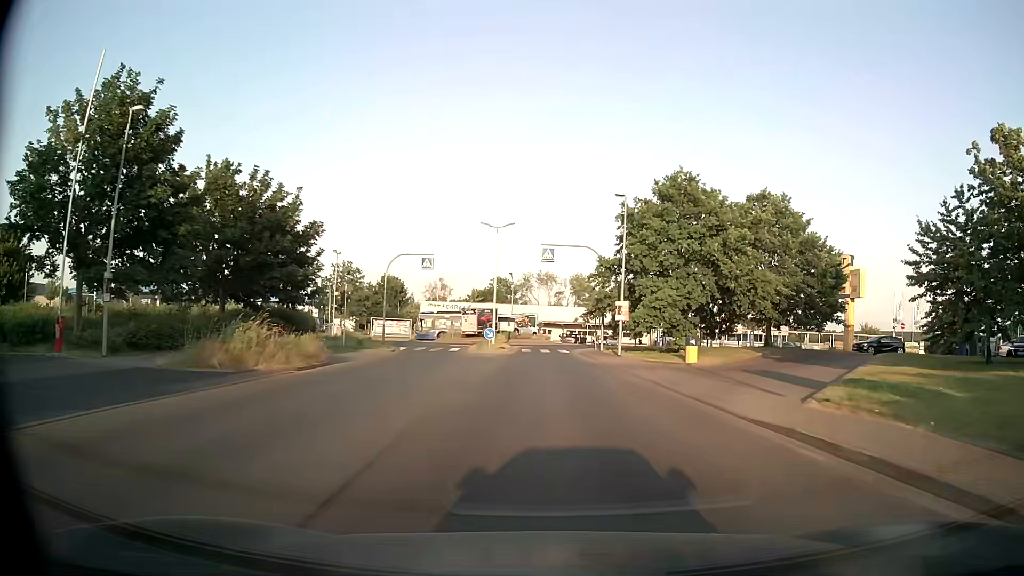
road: unclassified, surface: asphalt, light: Day
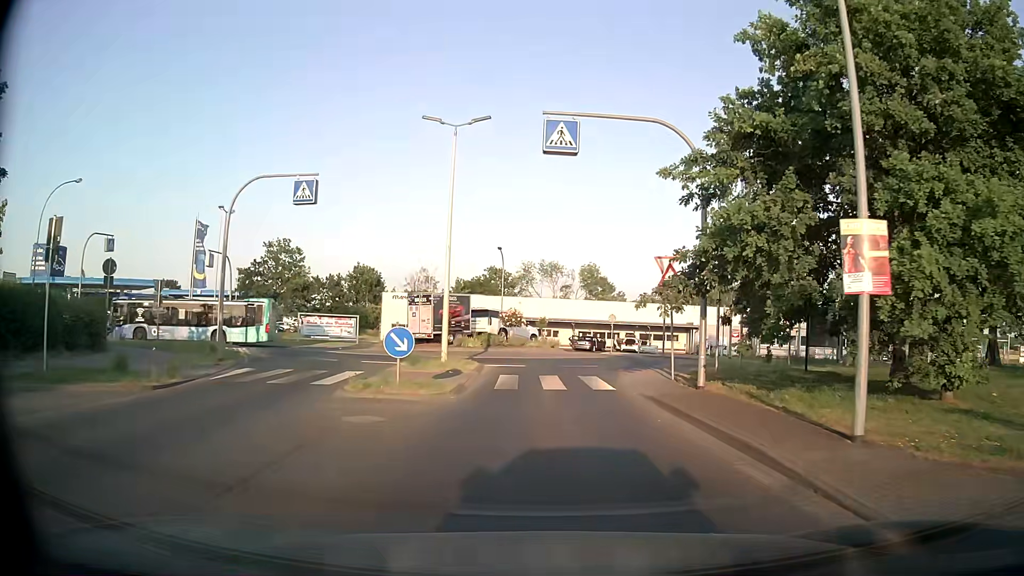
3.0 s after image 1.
(+0.1, +23.3) m; 0°
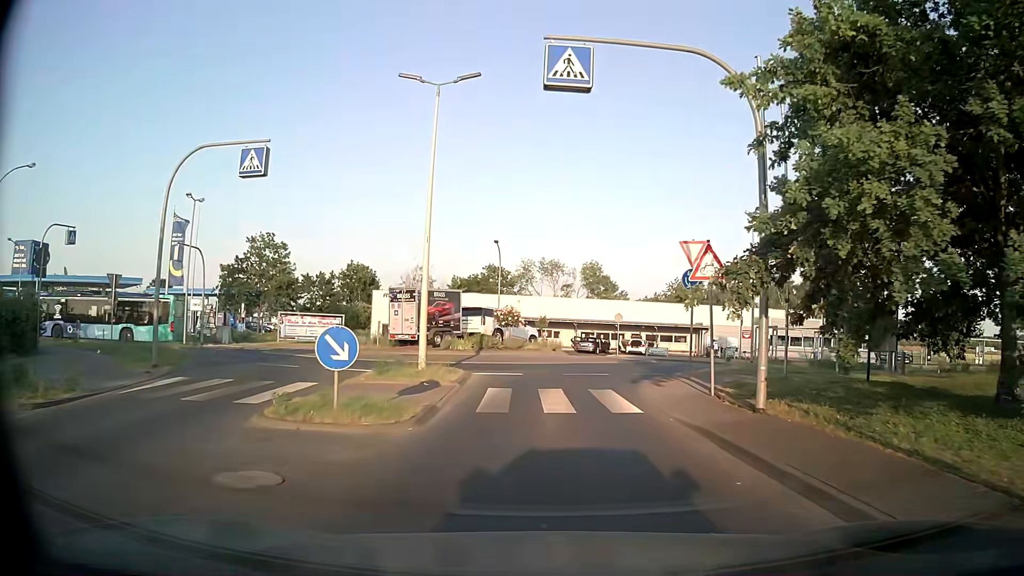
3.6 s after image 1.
(0.0, +4.1) m; 0°
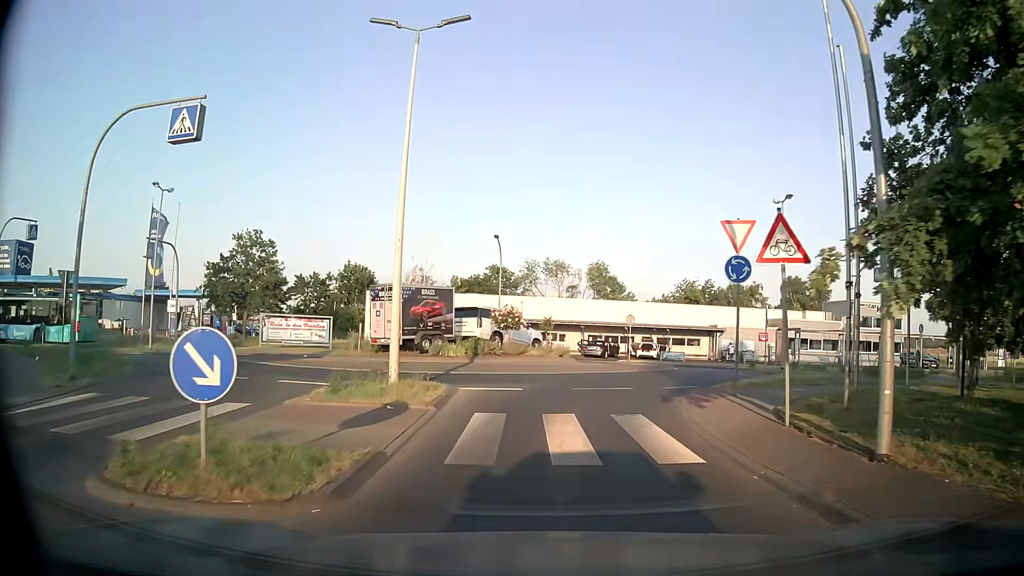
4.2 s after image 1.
(0.0, +4.0) m; 0°
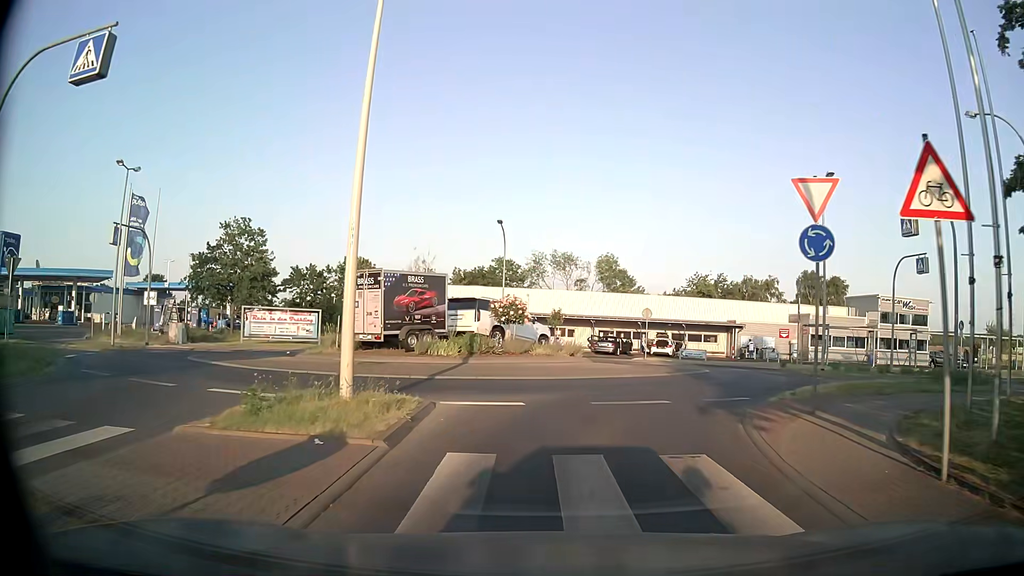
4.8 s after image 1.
(0.0, +3.9) m; -1°
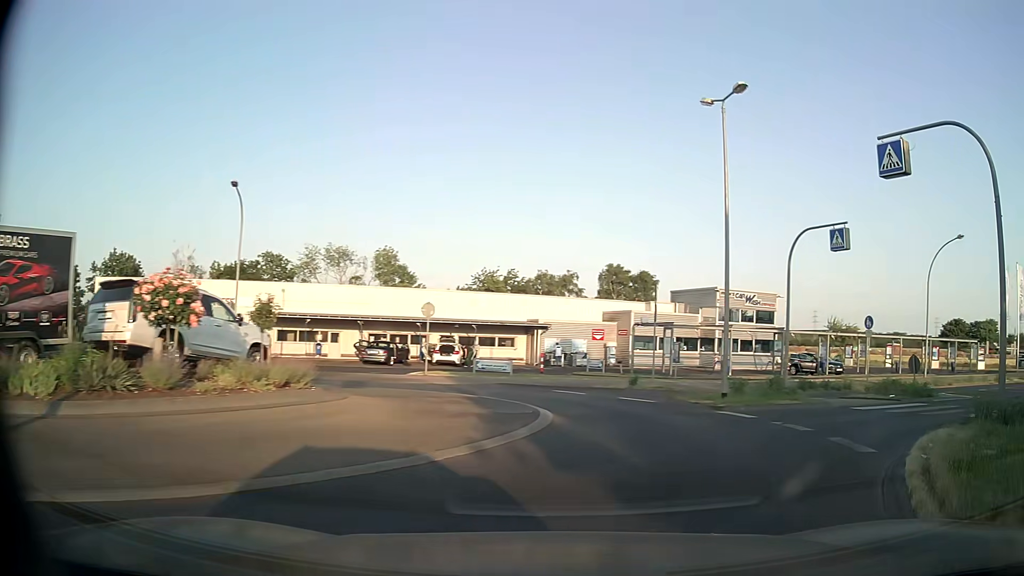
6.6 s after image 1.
(+1.1, +11.0) m; +19°
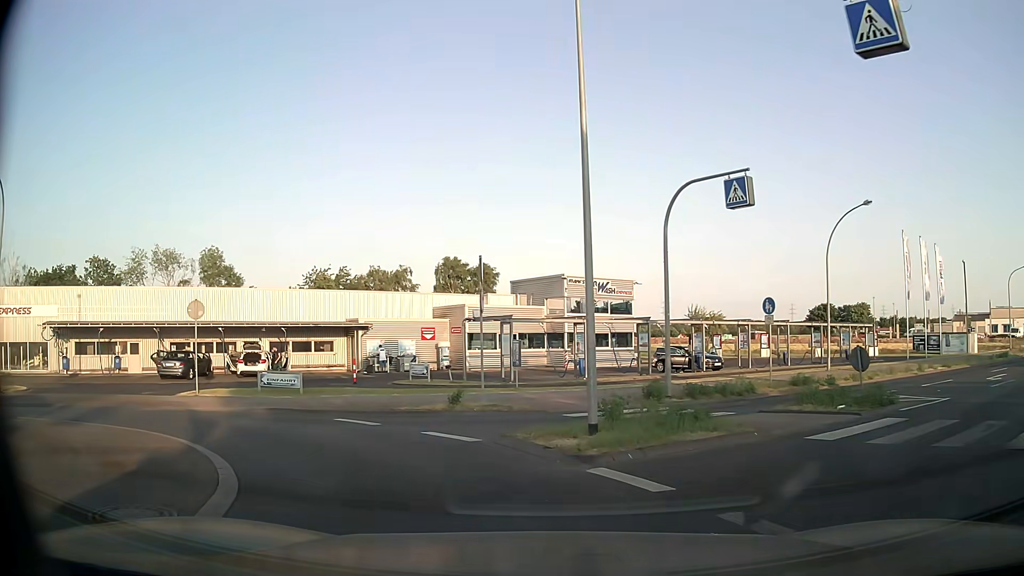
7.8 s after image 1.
(+1.1, +6.6) m; +12°
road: tertiary
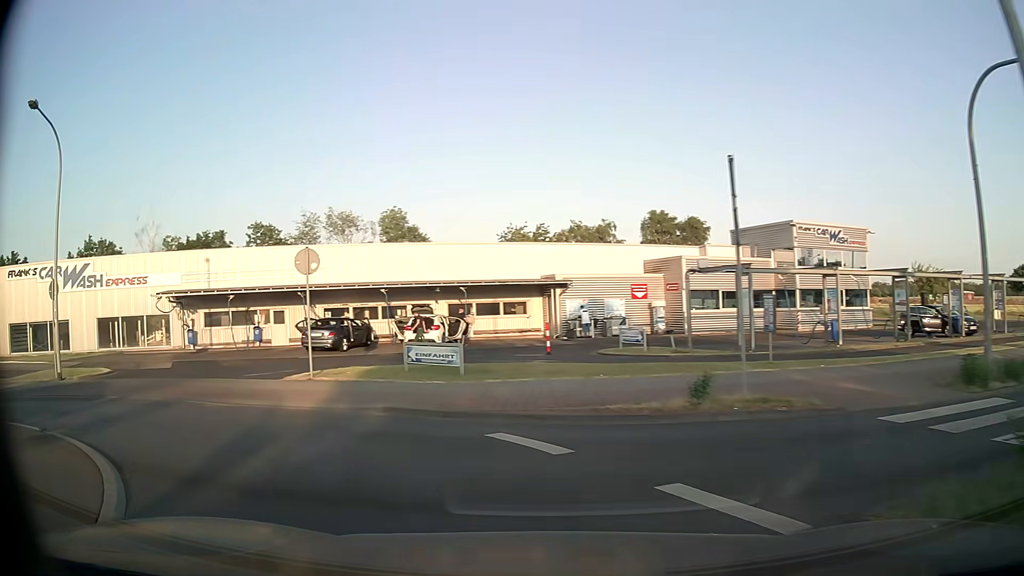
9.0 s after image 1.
(-0.8, +6.4) m; -18°
(-3, +9) (-13, +12) (-21, +6) (-28, 0) (-38, -3) (-48, -6) (-57, -8) (-67, -11) (-76, -14) (-86, -16) m
